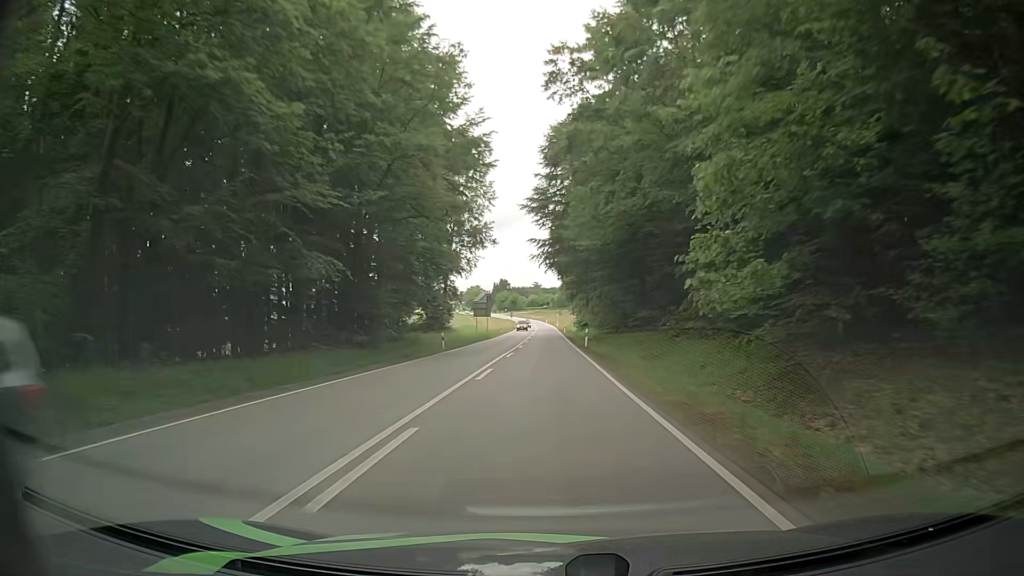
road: secondary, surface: asphalt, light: Day
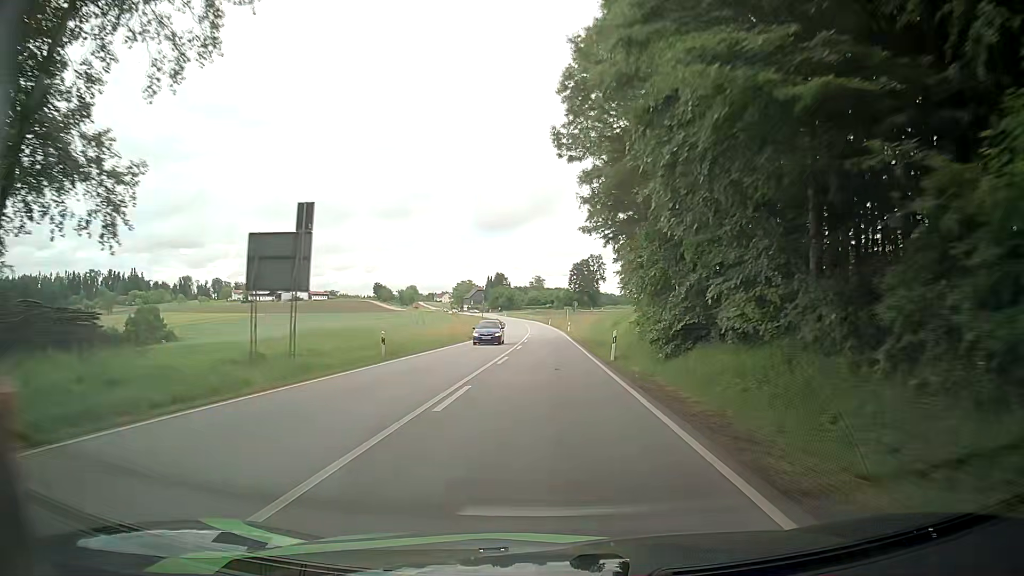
(+0.8, +66.1) m; 0°
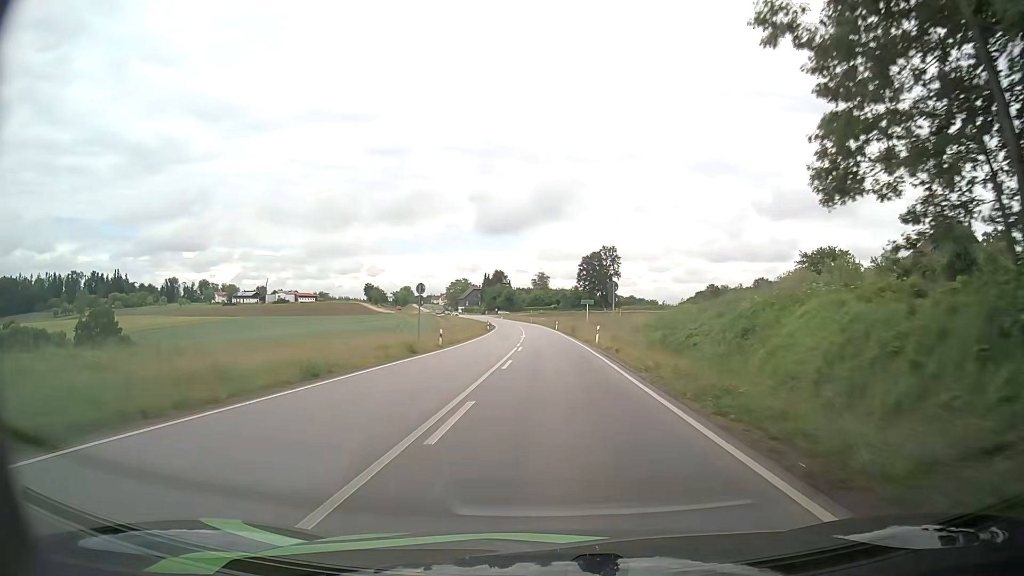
(-0.1, +38.5) m; 0°
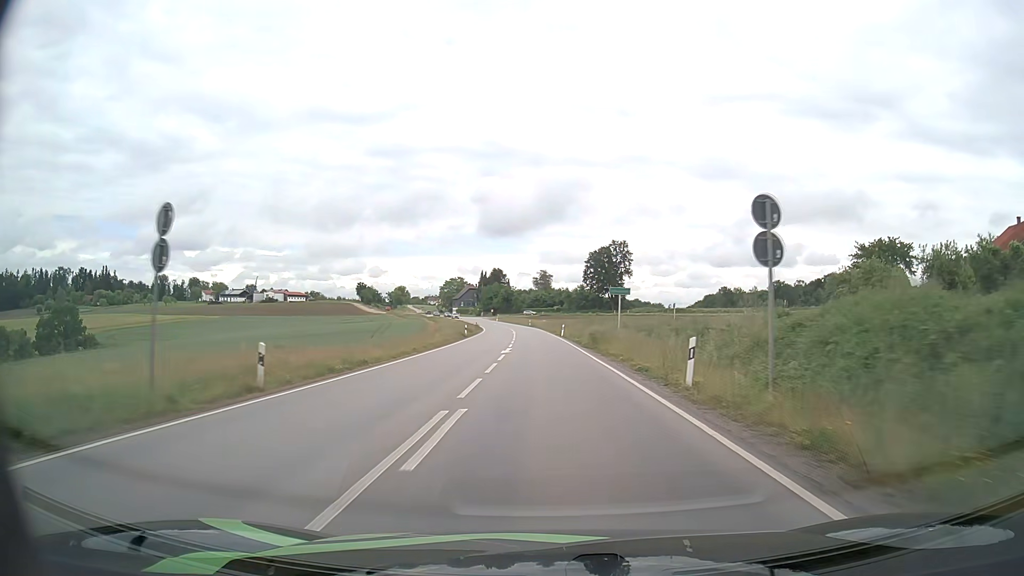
(0.0, +25.0) m; 0°
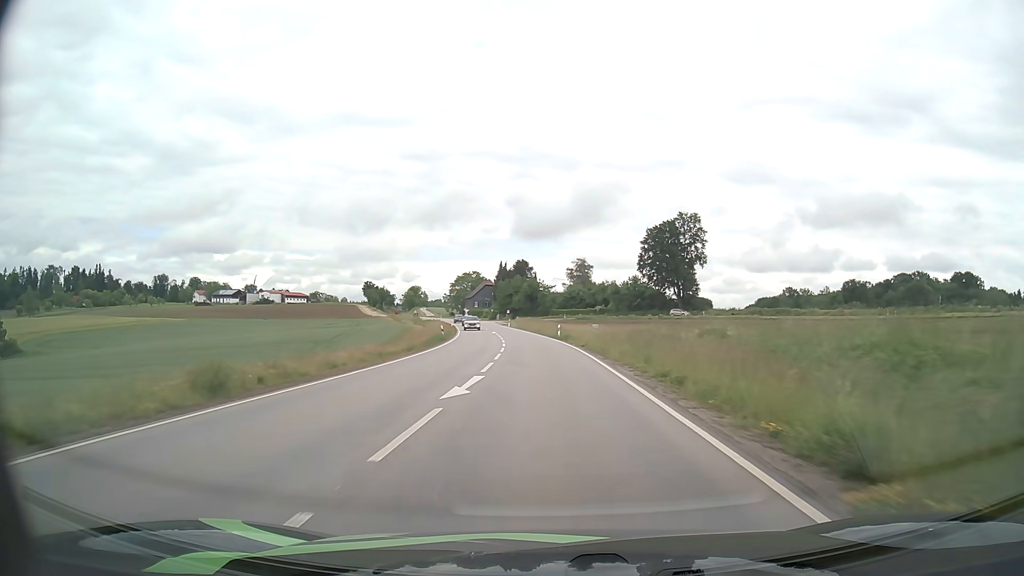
(-1.1, +59.6) m; -3°
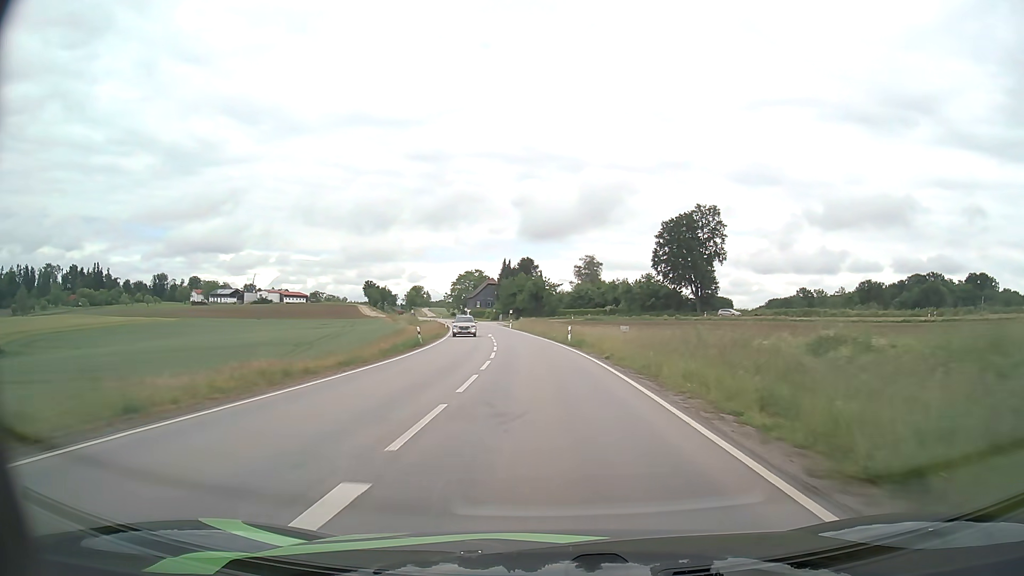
(0.0, +11.4) m; 0°
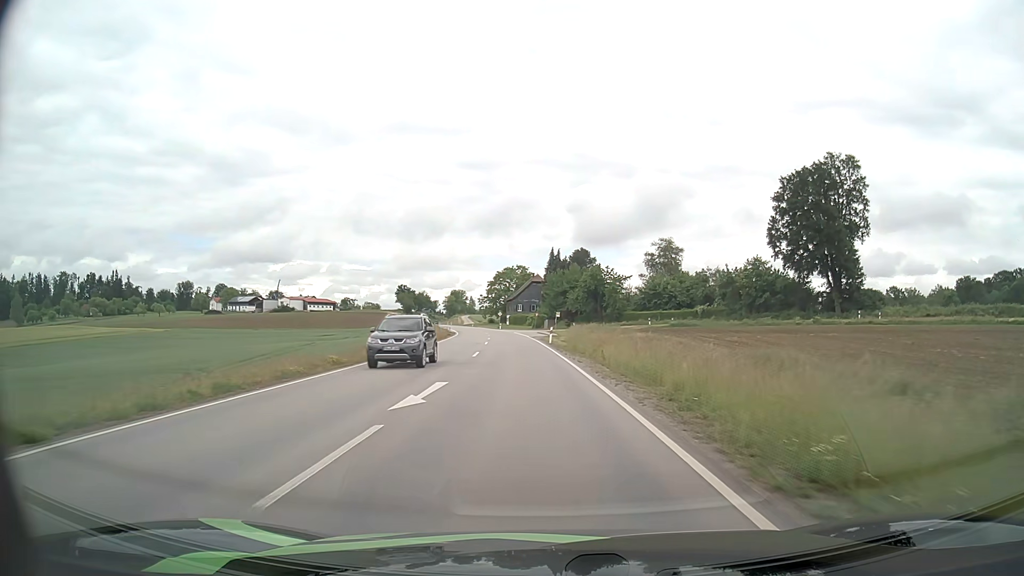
(-1.3, +44.1) m; -5°
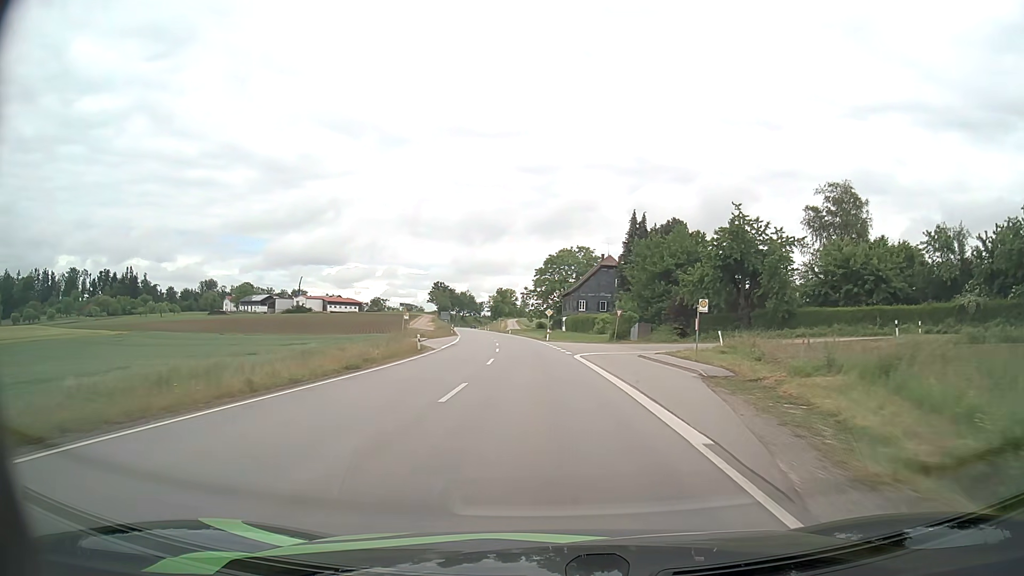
(-2.9, +55.7) m; -5°
(0, +10) (0, +20) (-1, +30) (-1, +40) (-2, +50) (-2, +60) (-3, +70) (-5, +80) (-6, +90) (-7, +100) m
